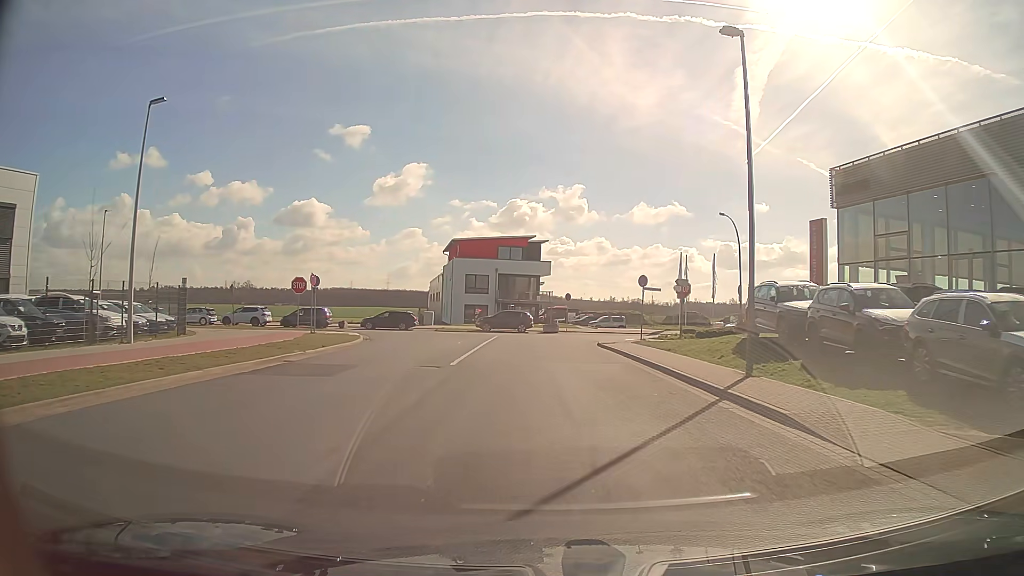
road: tertiary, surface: asphalt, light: Day
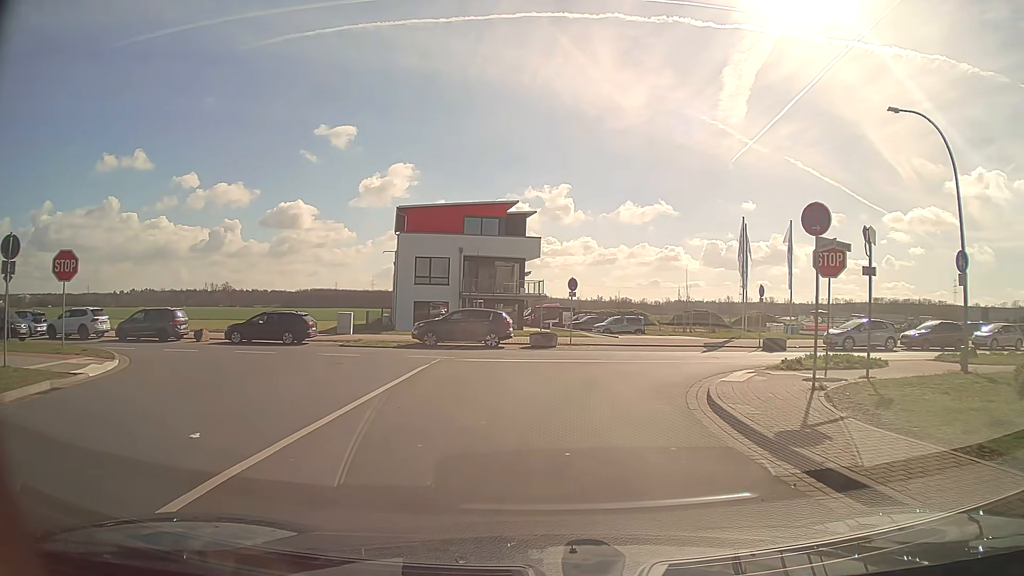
(-0.1, +22.1) m; +1°
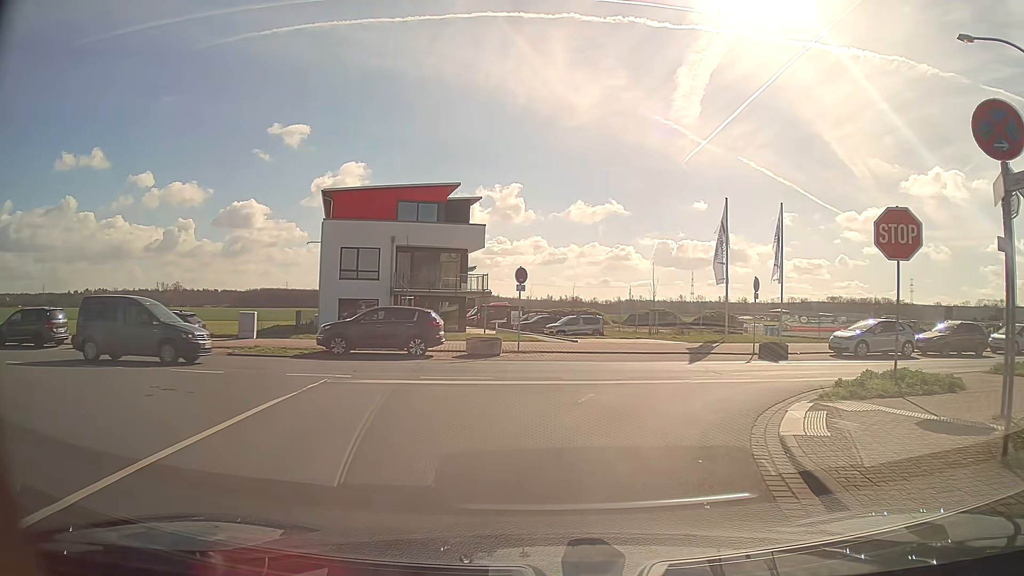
(+0.2, +6.5) m; +4°
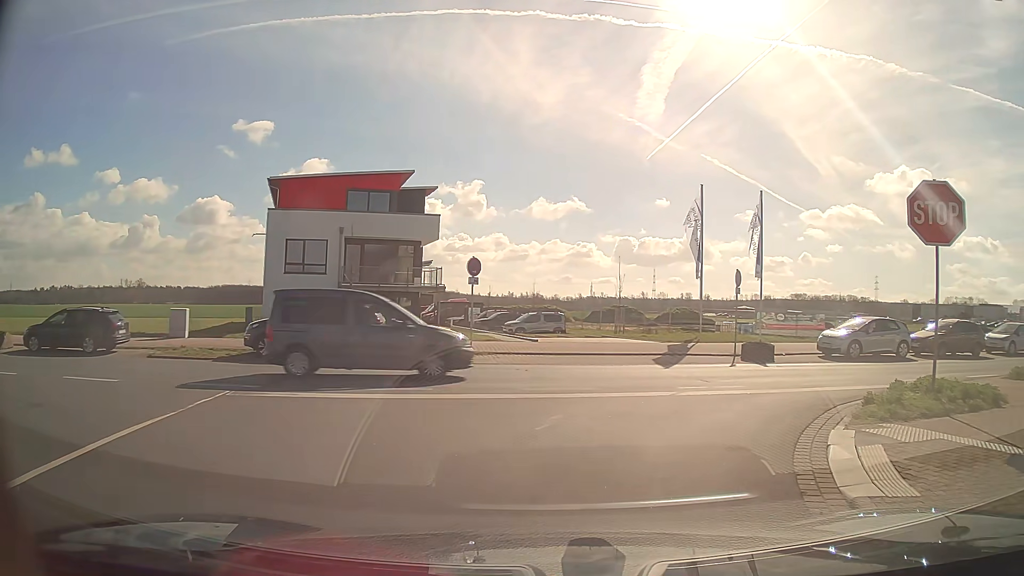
(+0.1, +2.8) m; +4°
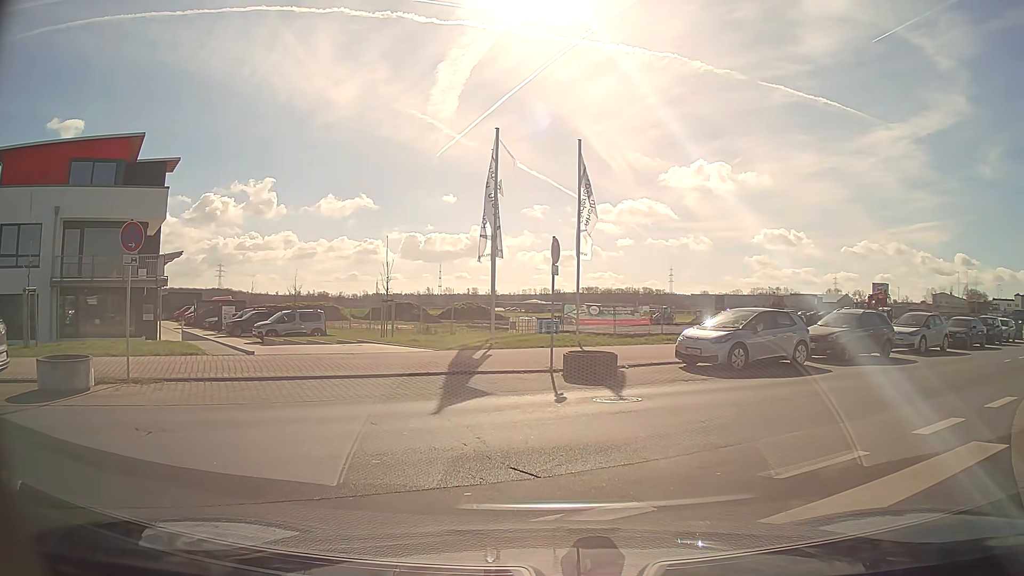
(+1.2, +8.4) m; +18°
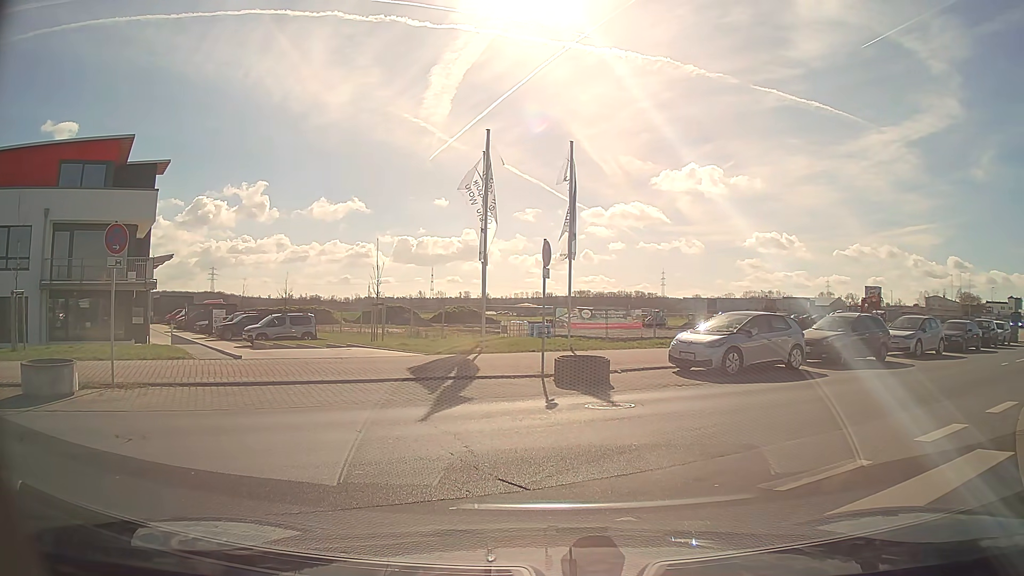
(0.0, +0.3) m; 0°
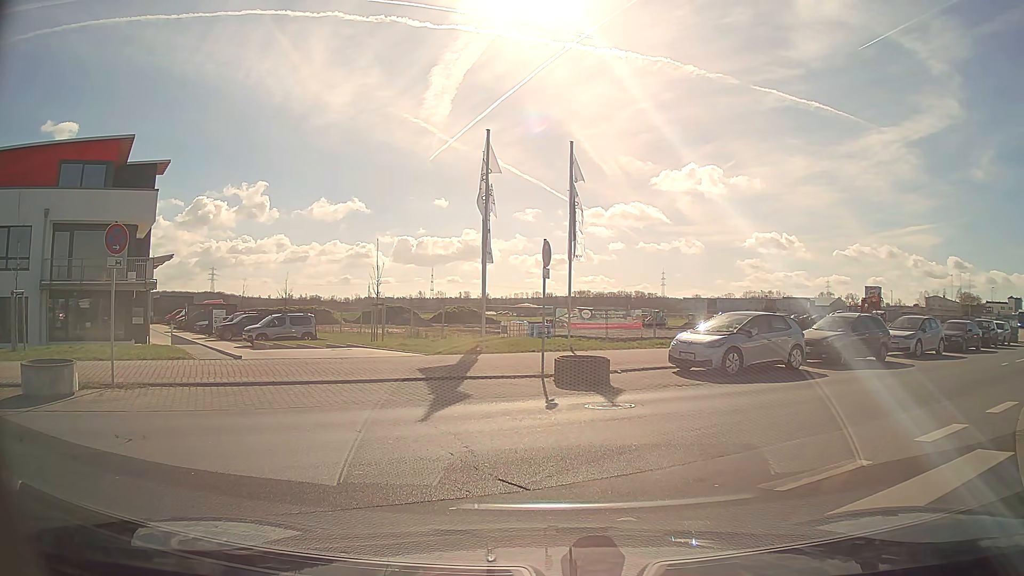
(0.0, 0.0) m; 0°
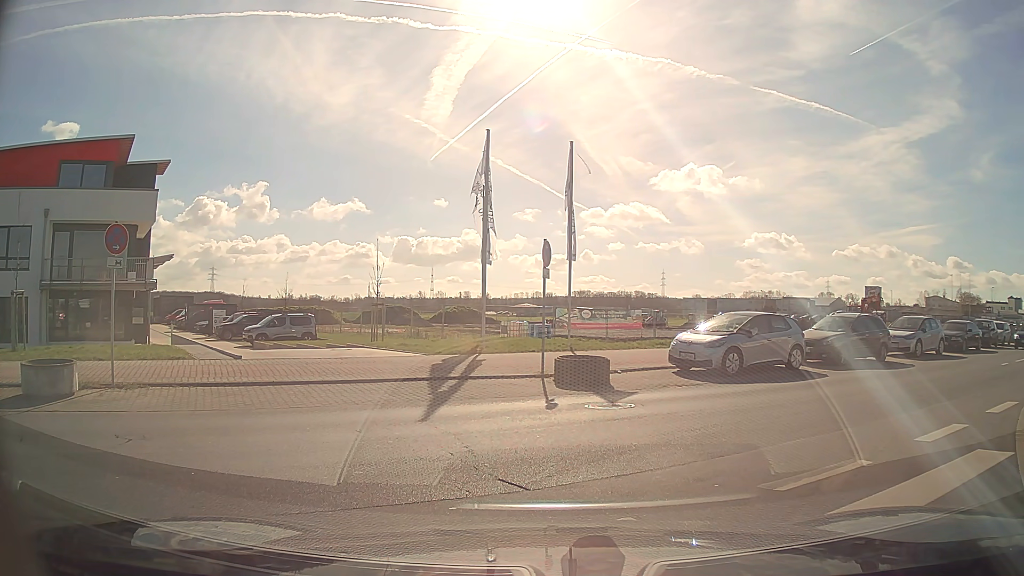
(0.0, 0.0) m; 0°
(+3, +9) (+11, +15) (+19, +21) (+28, +27) (+36, +32) (+44, +38) (+52, +44) (+60, +50) (+68, +57) (+75, +63) m
